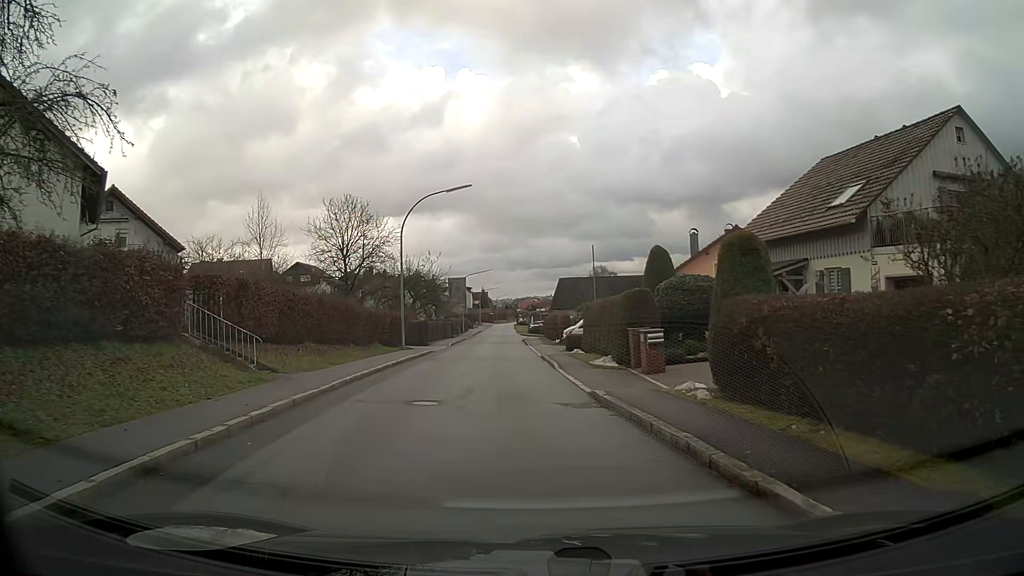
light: Day
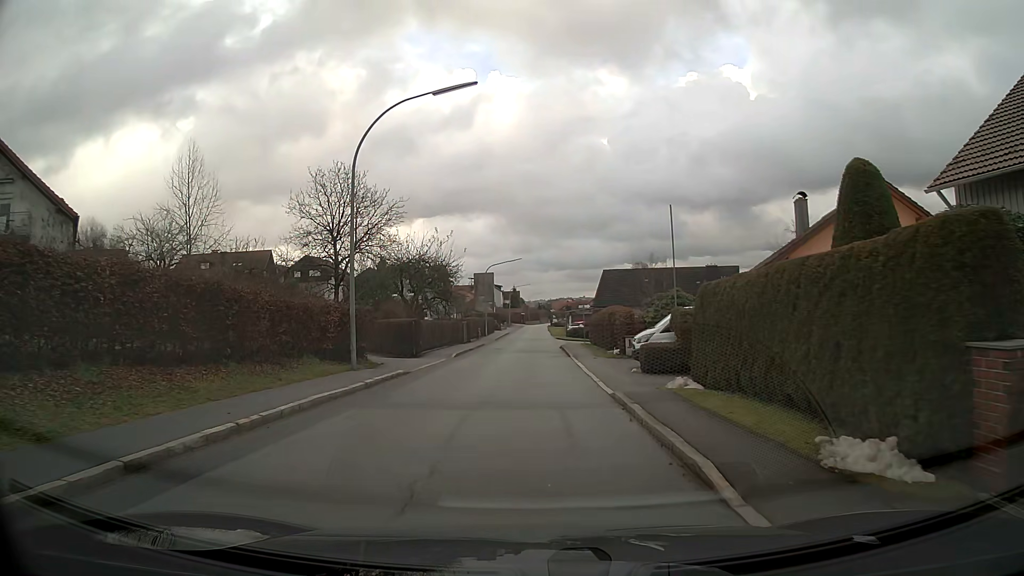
(-0.4, +14.9) m; -2°
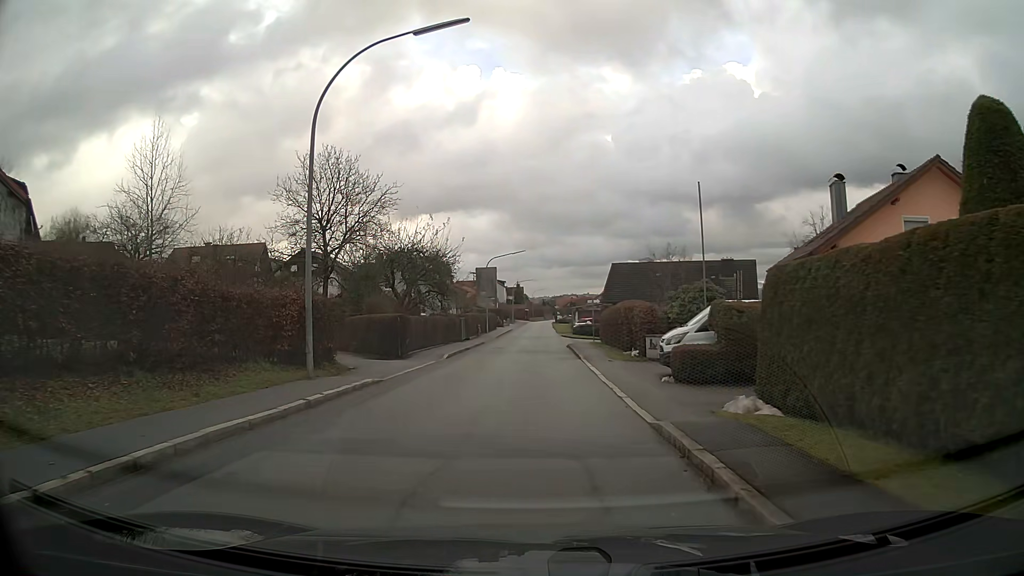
(0.0, +4.1) m; 0°
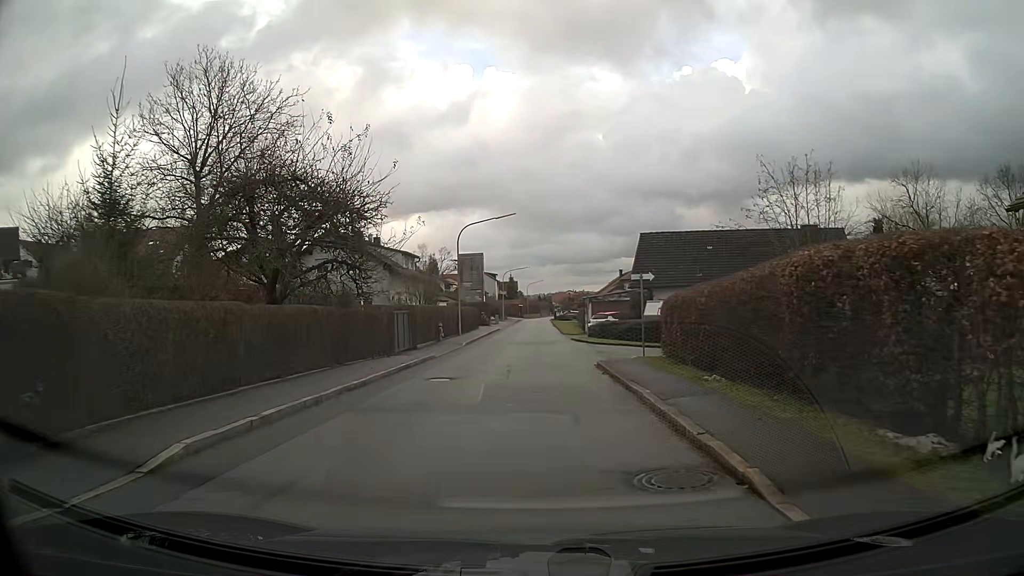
(+0.1, +20.0) m; +1°
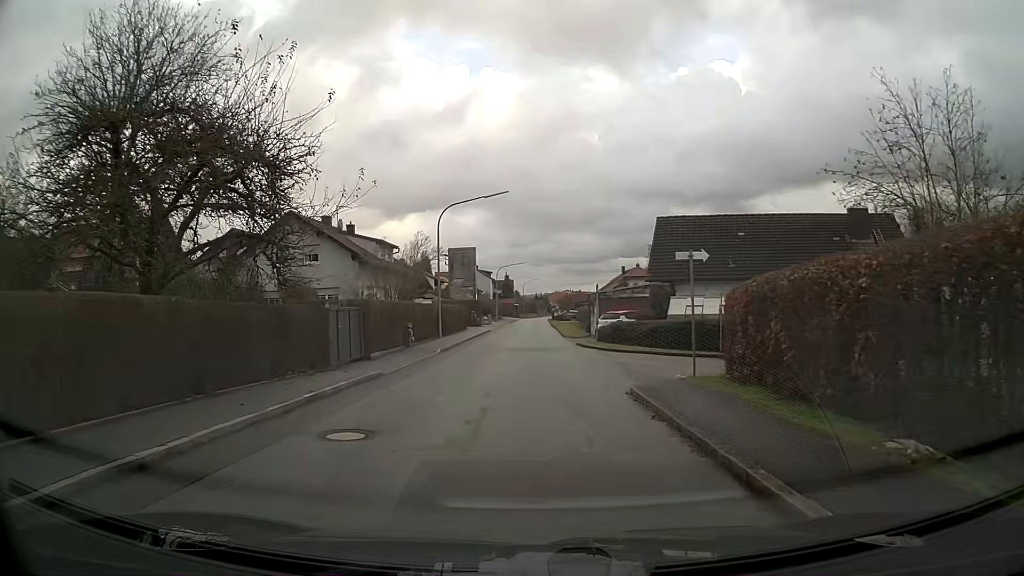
(0.0, +7.3) m; 0°
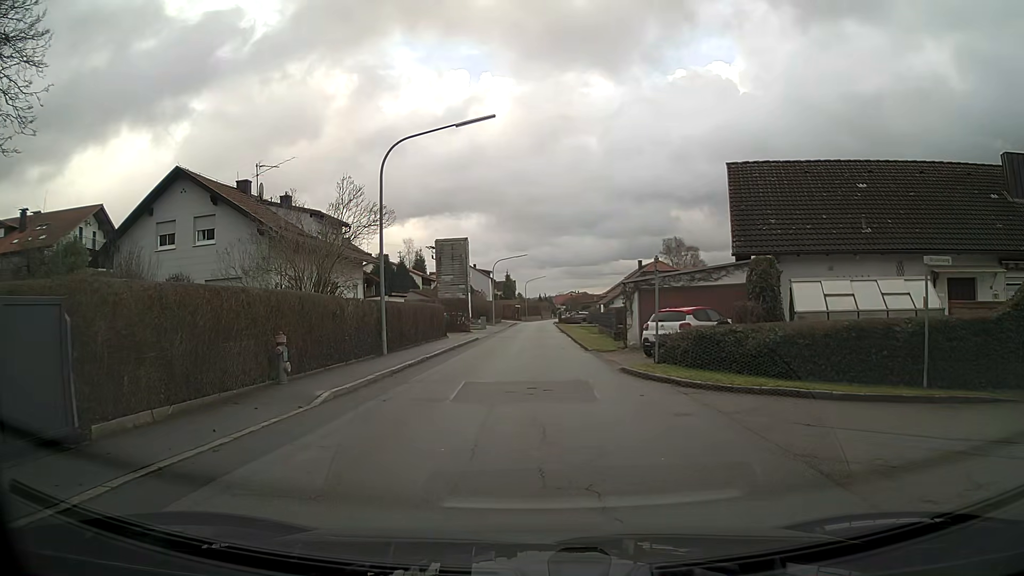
(0.0, +13.5) m; -1°
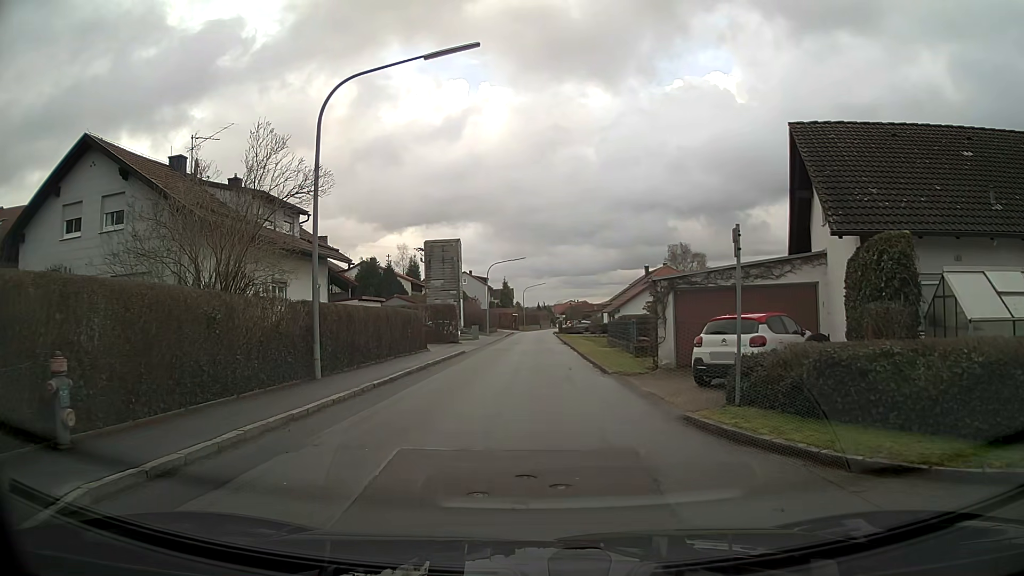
(0.0, +6.8) m; +1°
